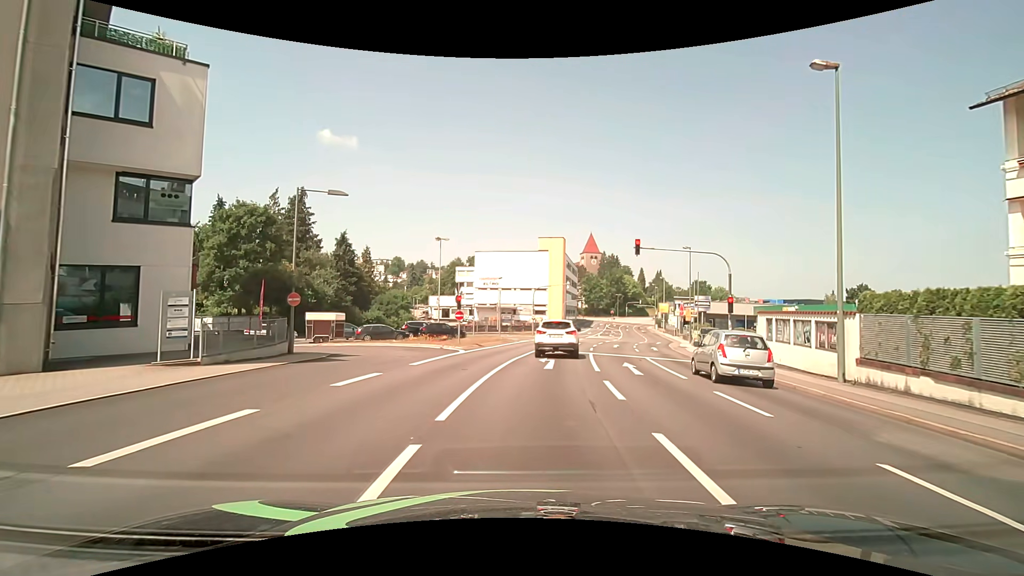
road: tertiary_link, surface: asphalt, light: Day
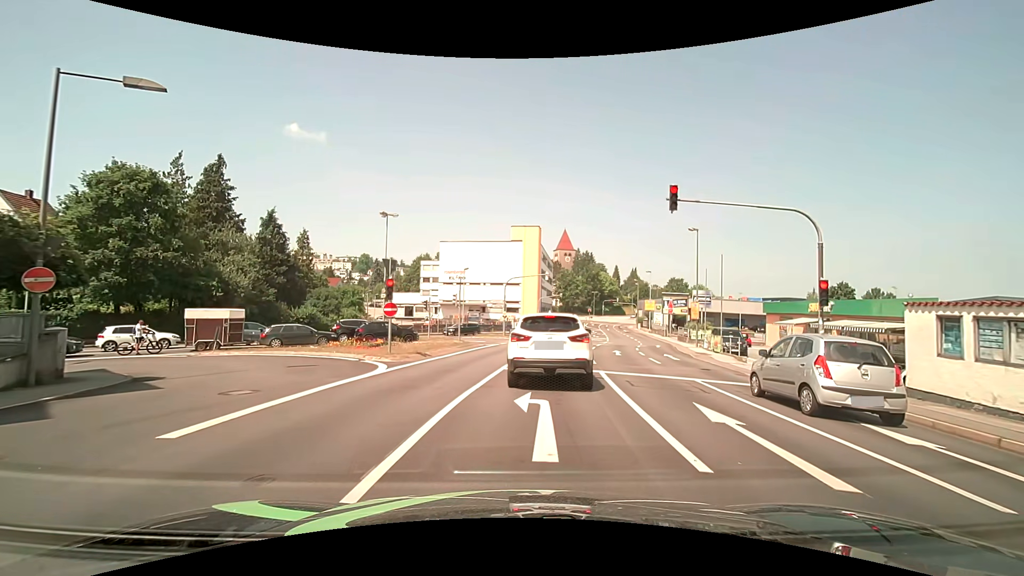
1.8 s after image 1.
(+0.3, +10.4) m; +3°
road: tertiary
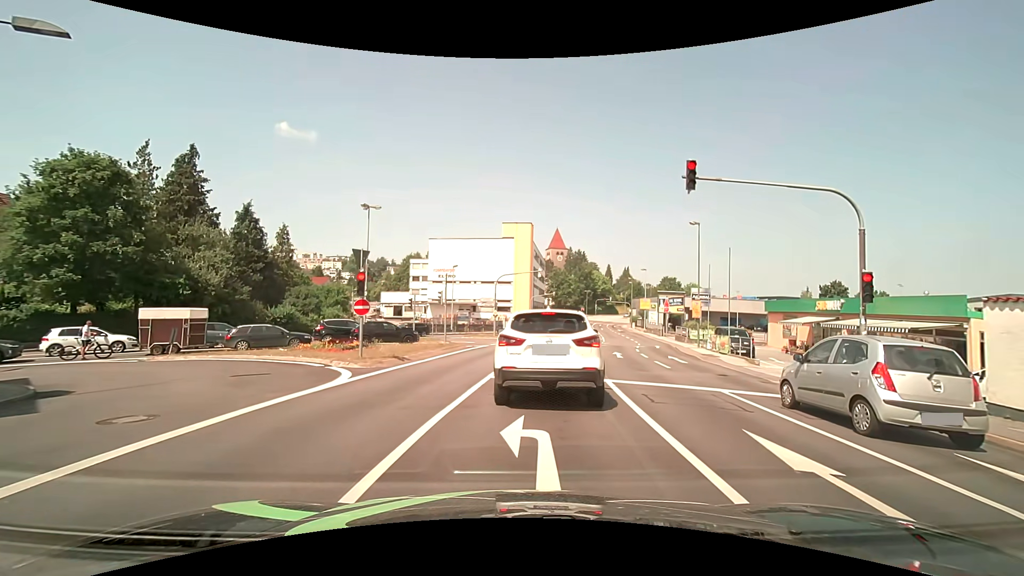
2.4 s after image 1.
(0.0, +2.4) m; +1°
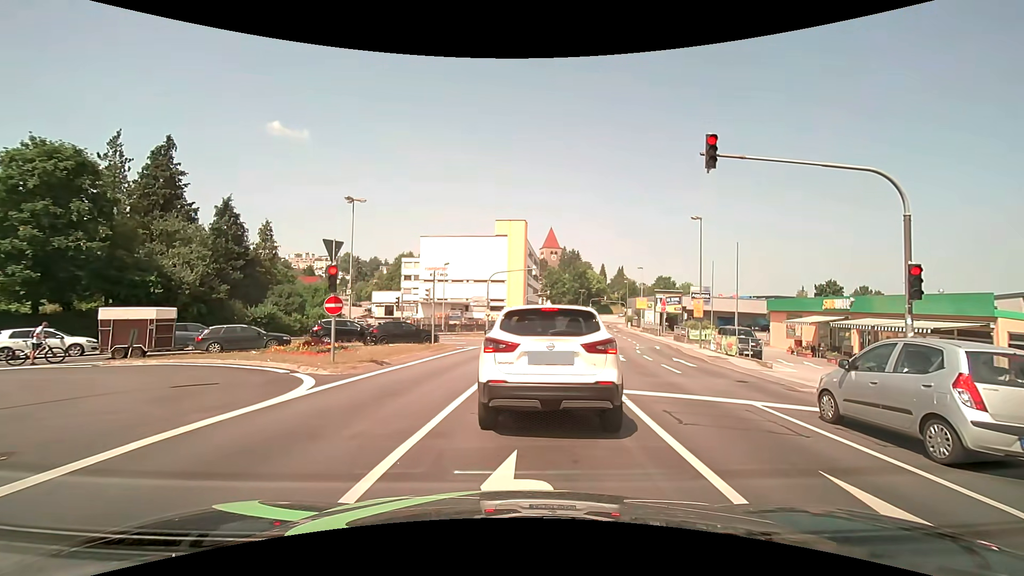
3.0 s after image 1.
(0.0, +1.9) m; +2°
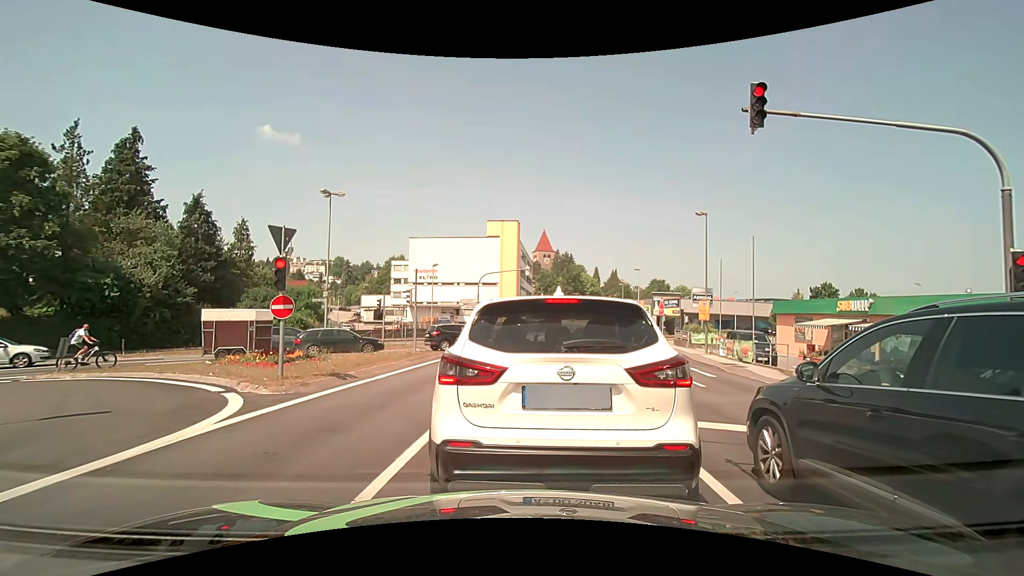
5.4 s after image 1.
(0.0, +2.6) m; +3°
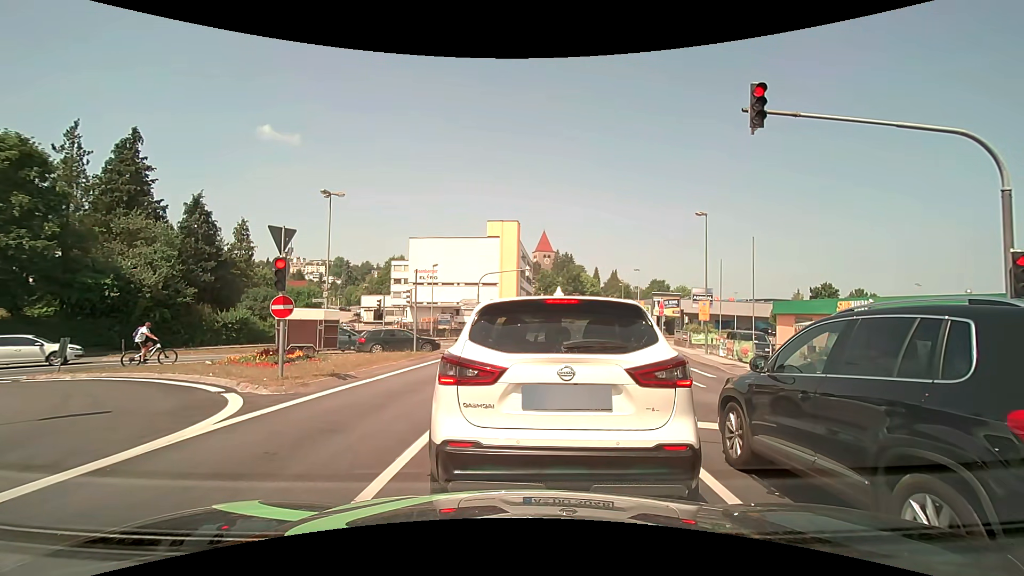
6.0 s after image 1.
(0.0, 0.0) m; 0°
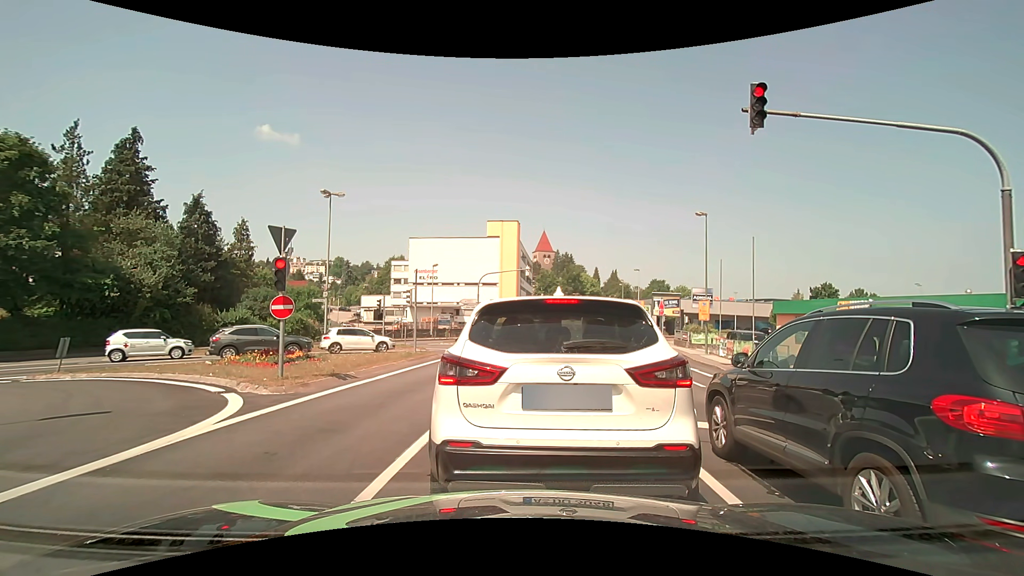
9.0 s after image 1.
(0.0, 0.0) m; 0°
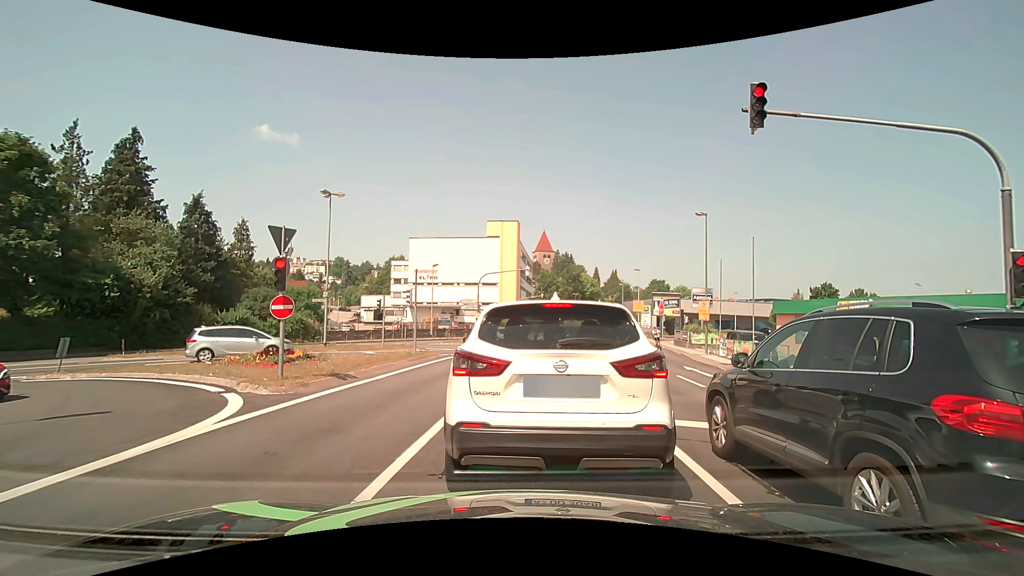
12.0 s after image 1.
(0.0, 0.0) m; 0°
(0, +10) (0, +20) (+1, +30) (-3, +39) (-13, +40) (-22, +36) (-28, +28) (-34, +20) (-40, +12) (-45, +3) m
